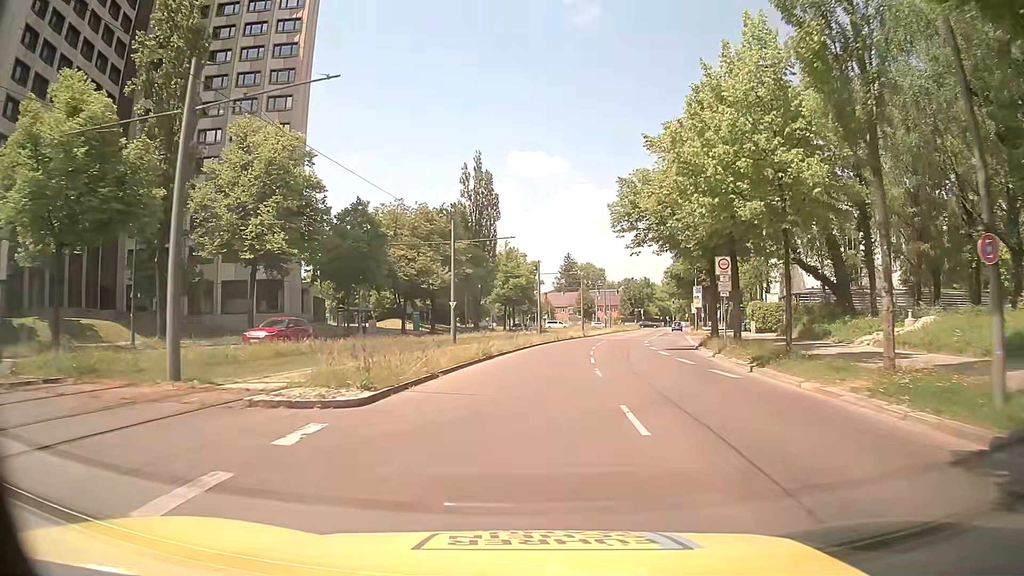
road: secondary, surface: asphalt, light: Day
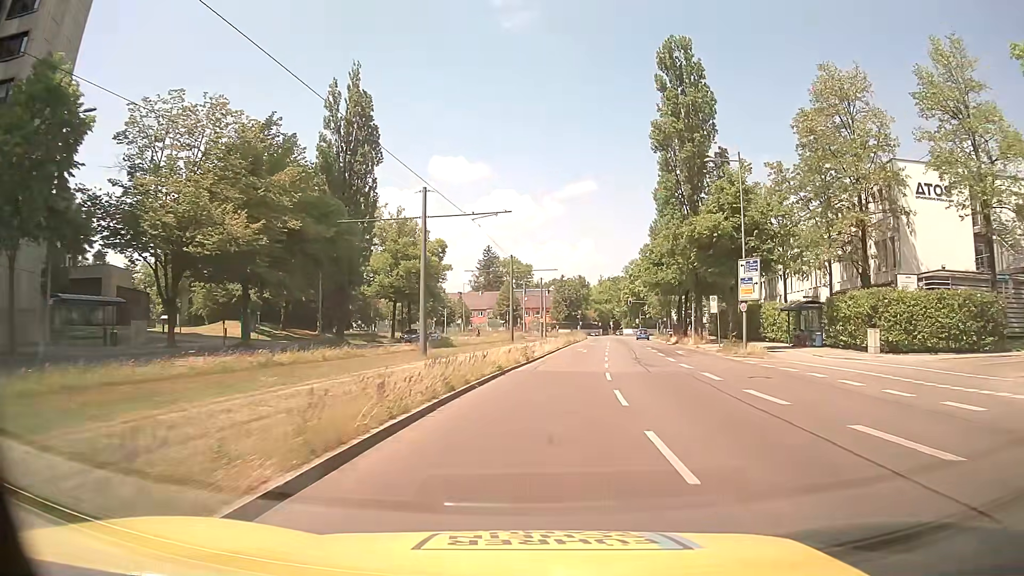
(+2.1, +35.5) m; +7°
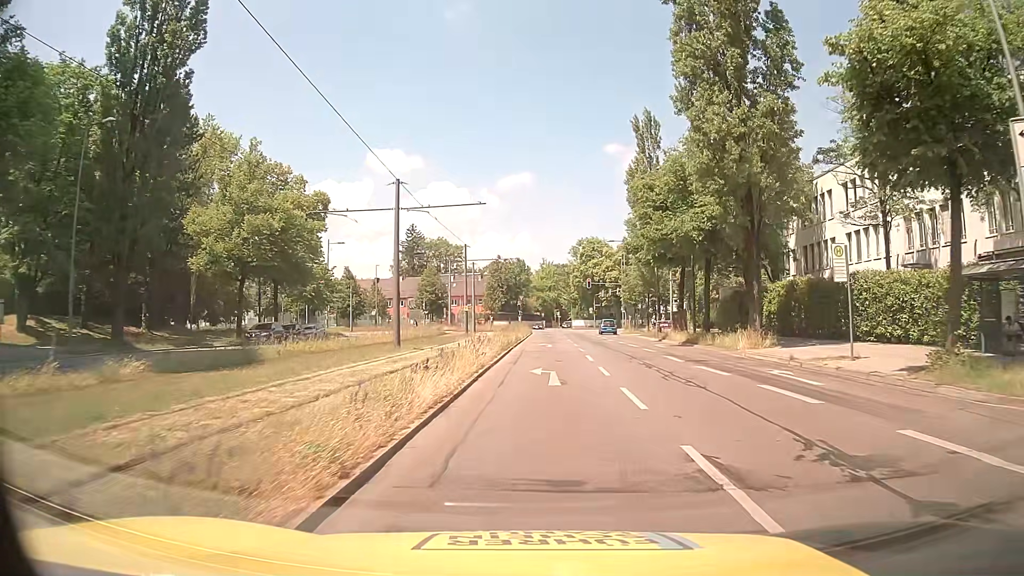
(+1.4, +25.8) m; +5°
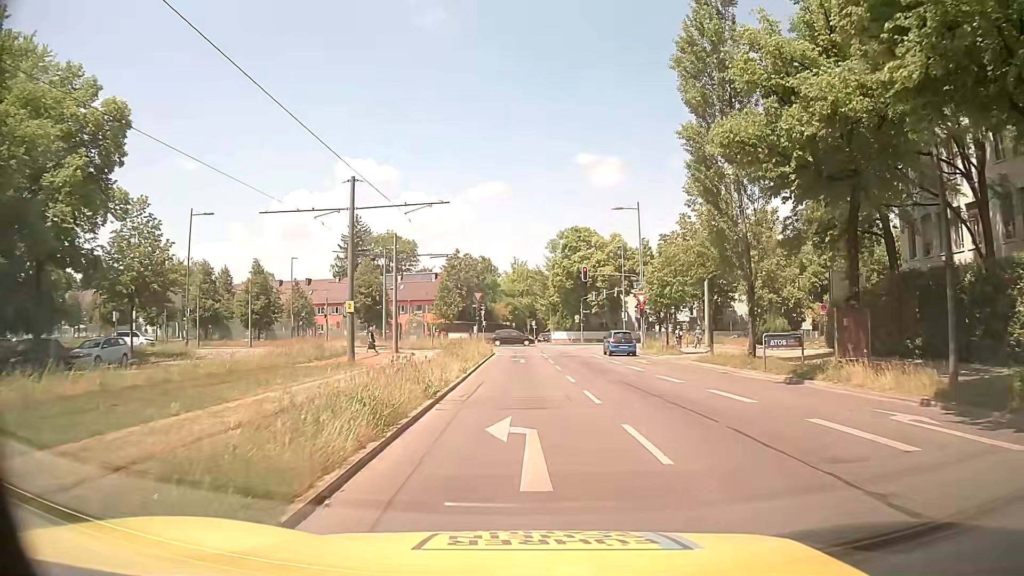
(+0.7, +27.4) m; +2°
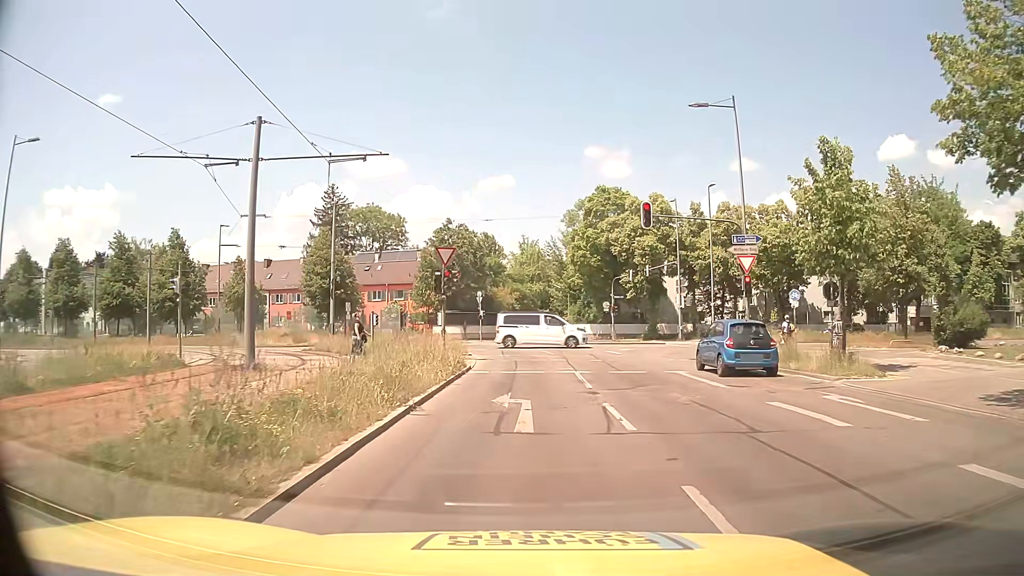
(0.0, +22.1) m; -1°
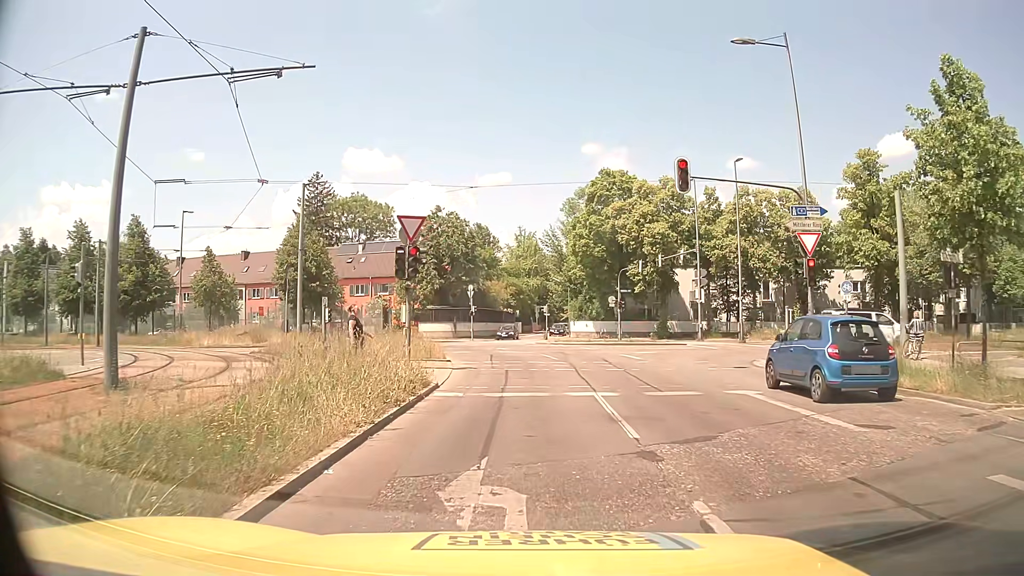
(+0.1, +6.3) m; -1°
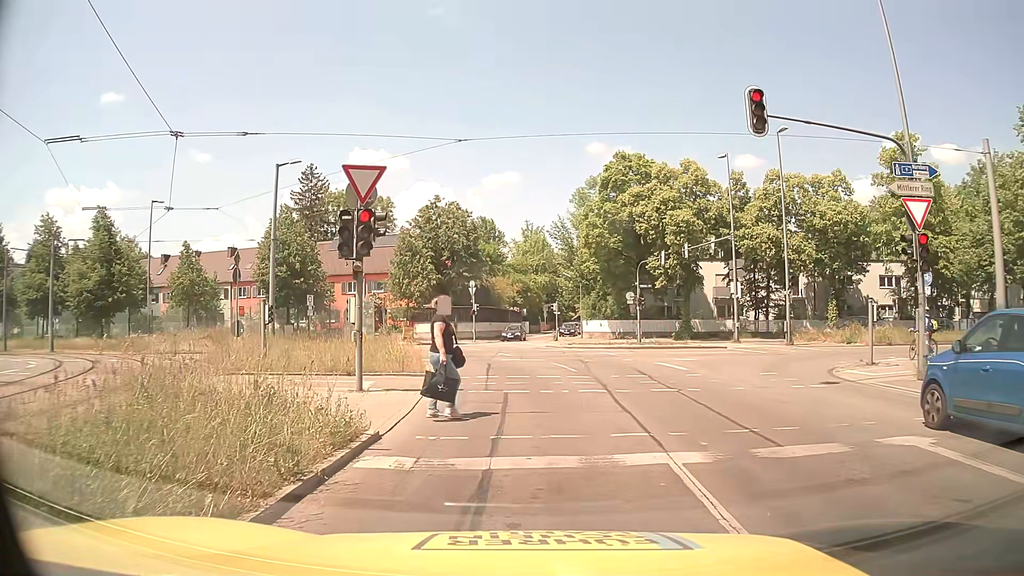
(+0.2, +5.8) m; +1°
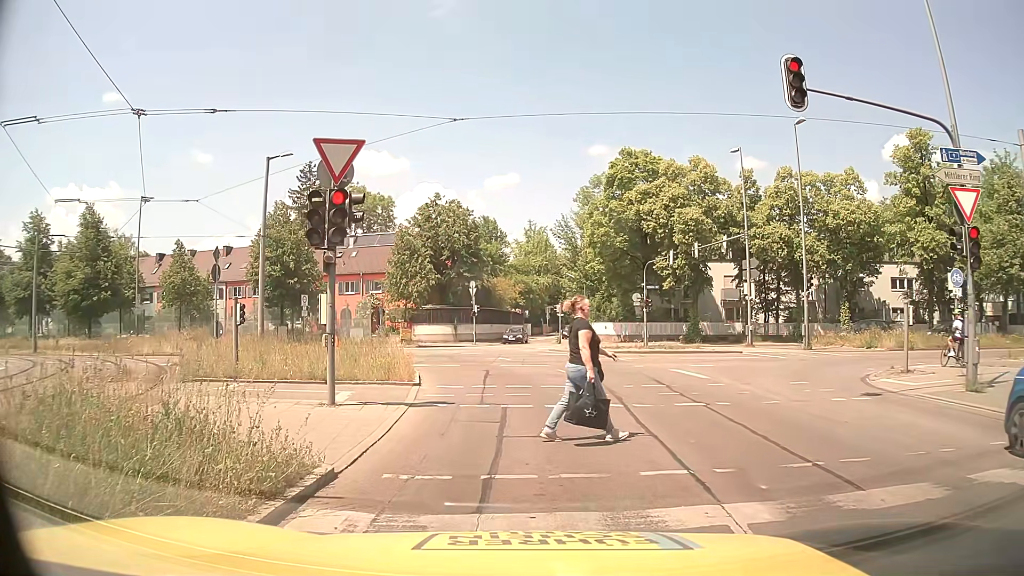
(0.0, +1.8) m; -1°
